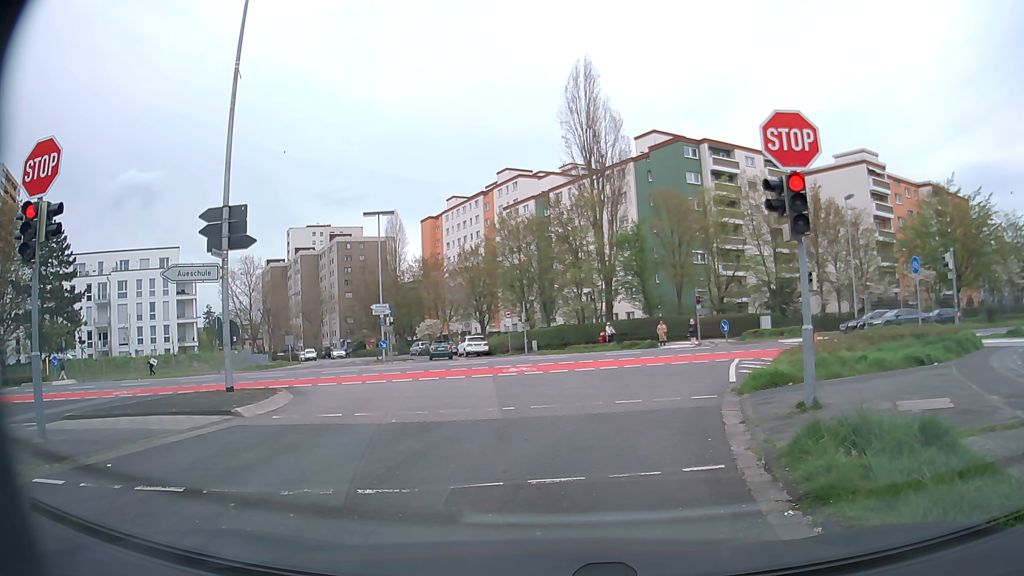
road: residential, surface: asphalt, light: Day
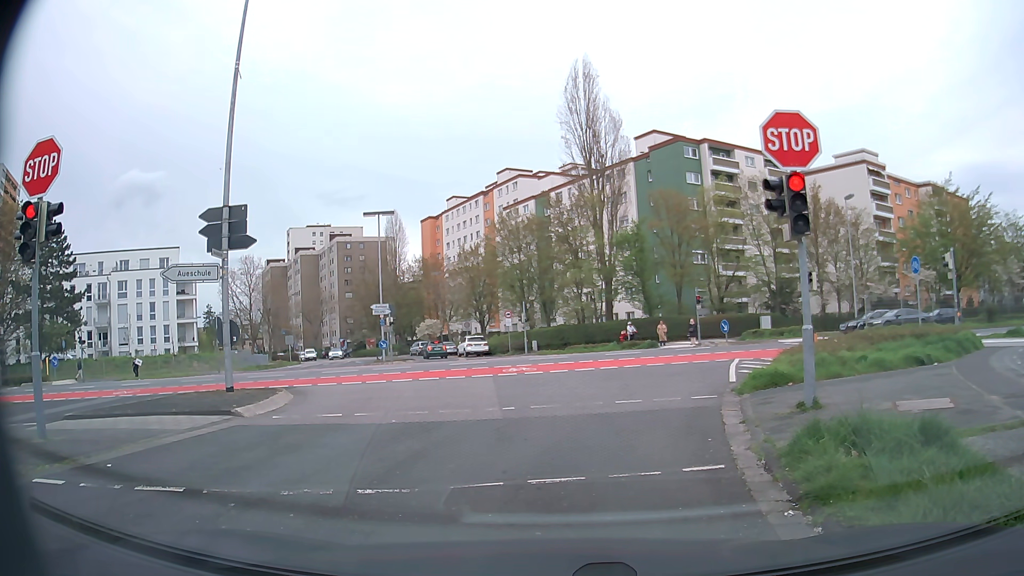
(0.0, 0.0) m; 0°
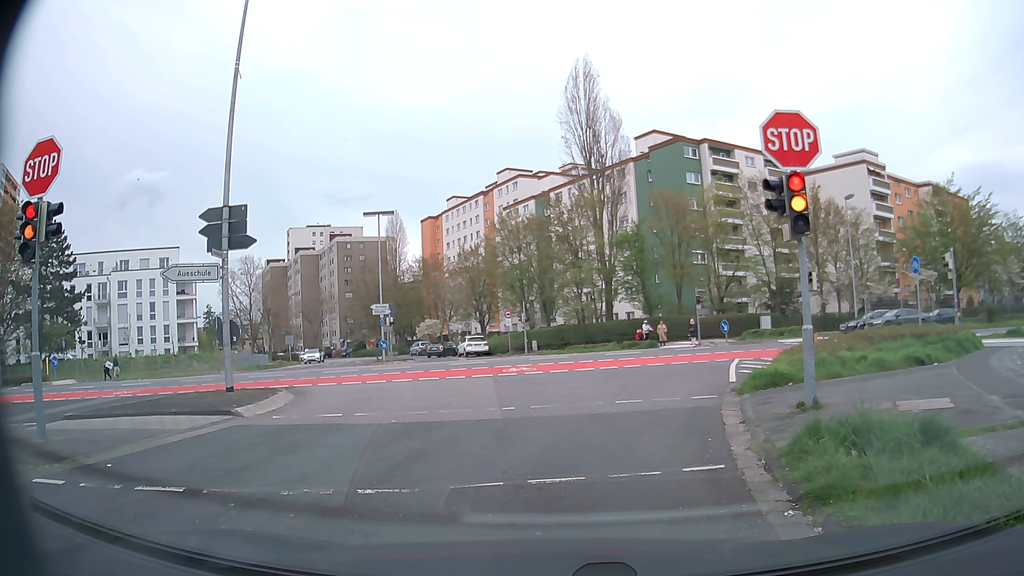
(0.0, 0.0) m; 0°
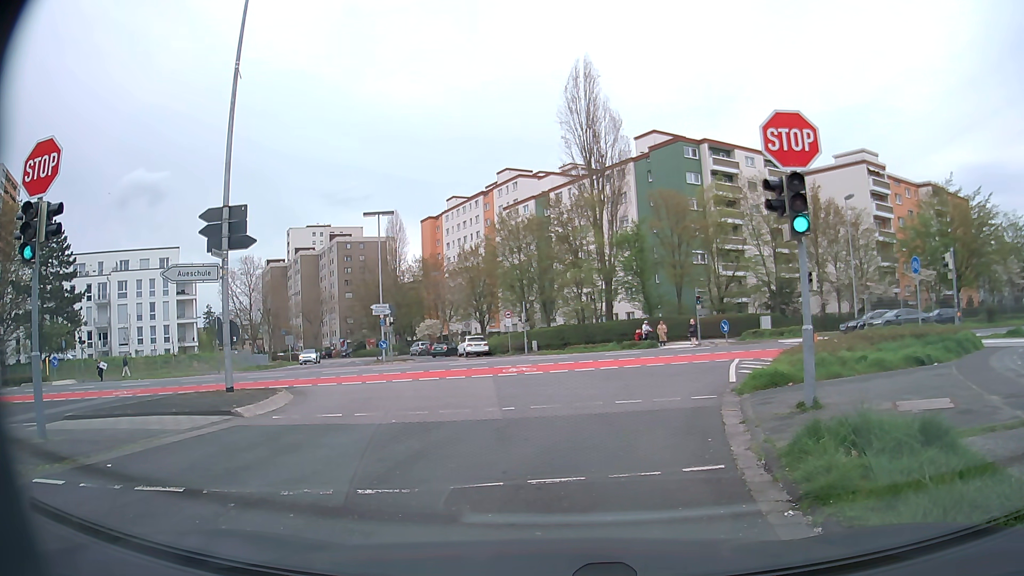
(0.0, 0.0) m; 0°
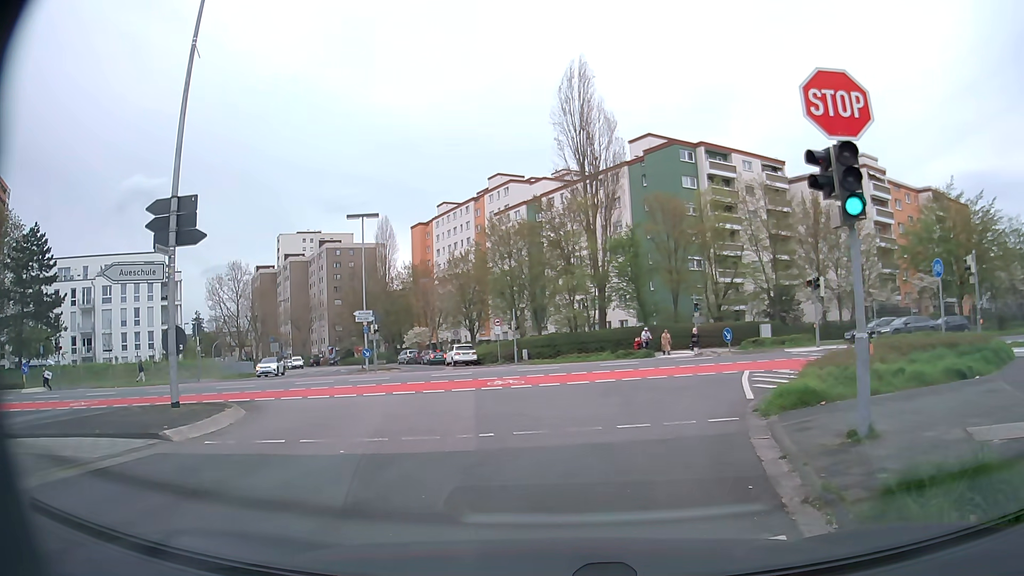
(0.0, +2.1) m; -1°
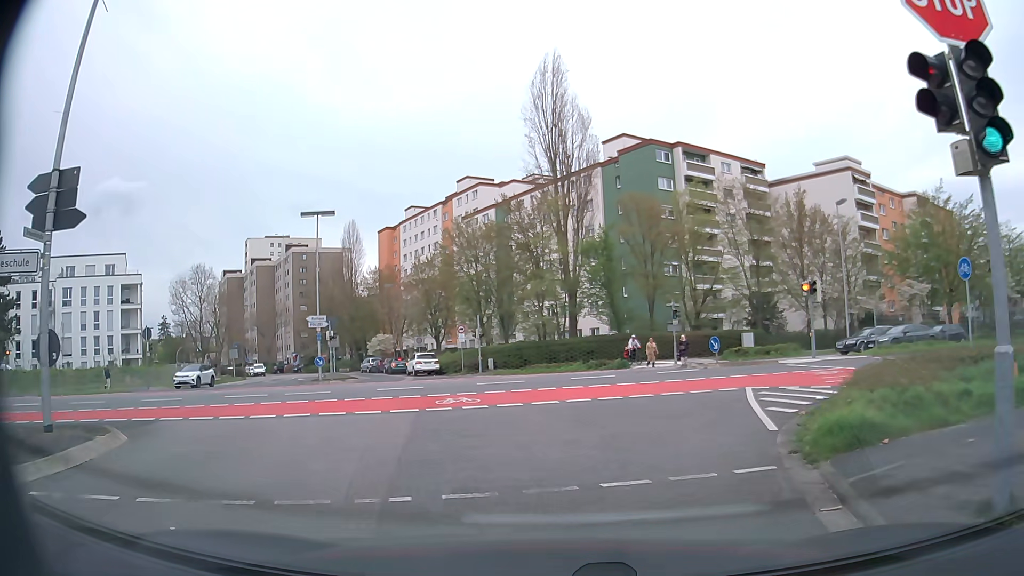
(+0.1, +3.3) m; +5°
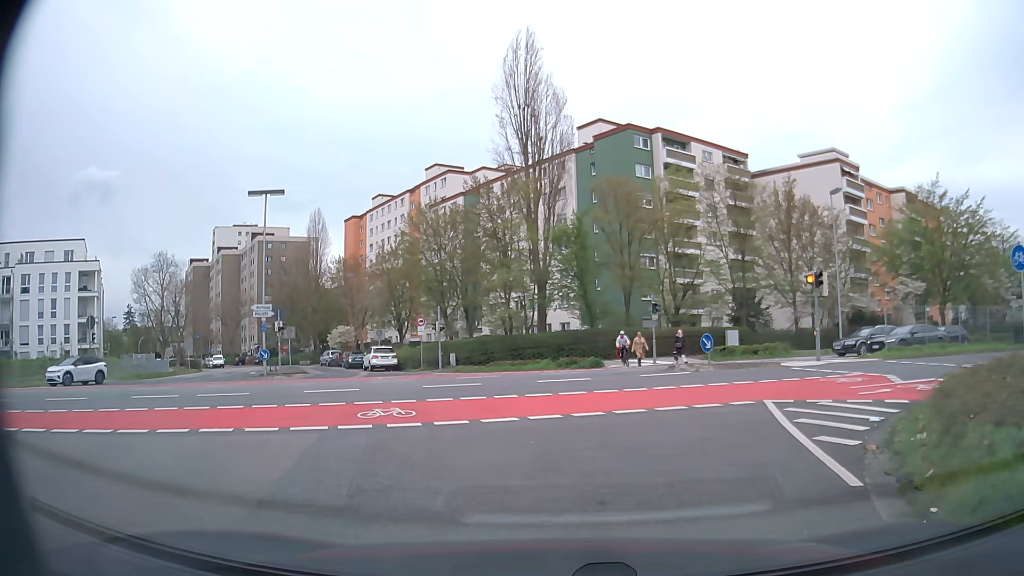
(0.0, +3.8) m; +2°
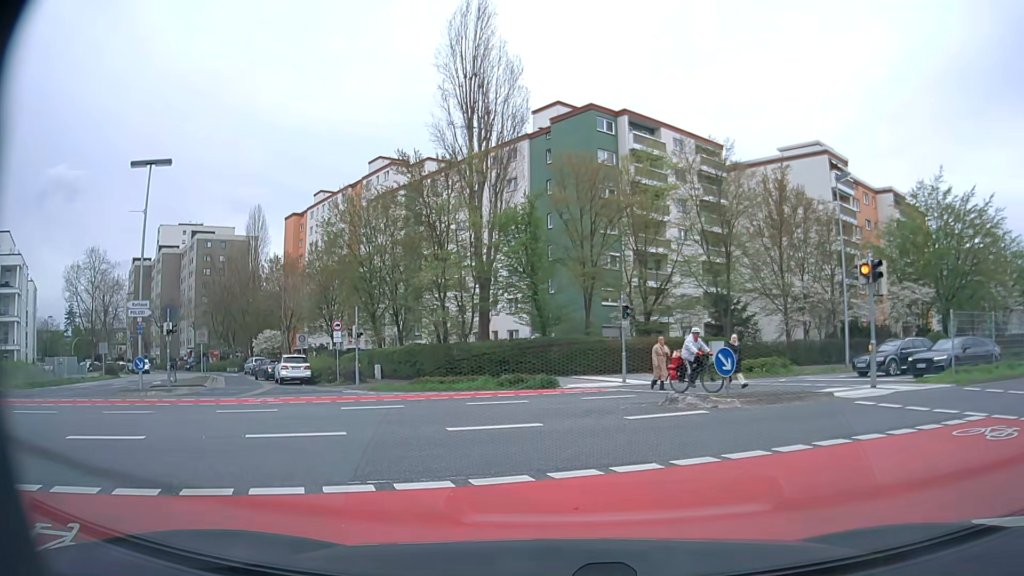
(+0.2, +7.9) m; +4°
(+1, +10) (+9, +15) (+18, +19) (+28, +23) (+37, +26) (+46, +30) (+55, +34) (+65, +38) (+74, +42) (+83, +45) m
